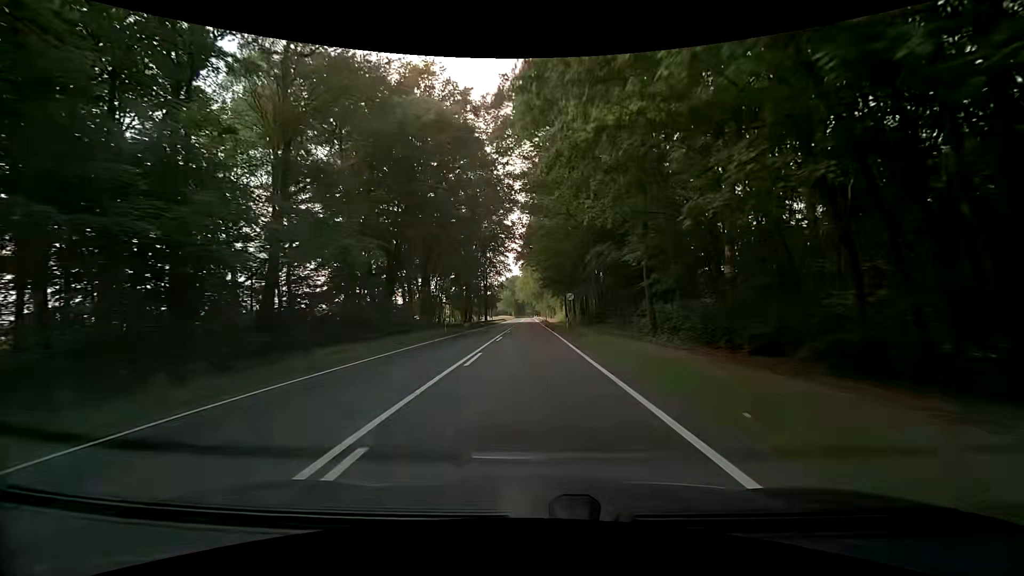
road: primary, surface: asphalt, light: Day
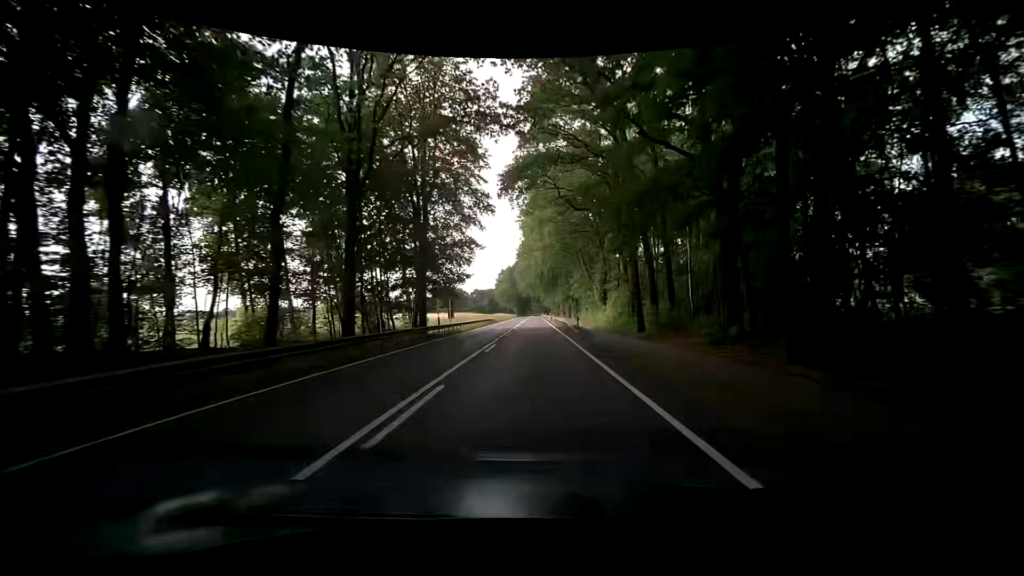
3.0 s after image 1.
(-0.2, +56.1) m; -1°
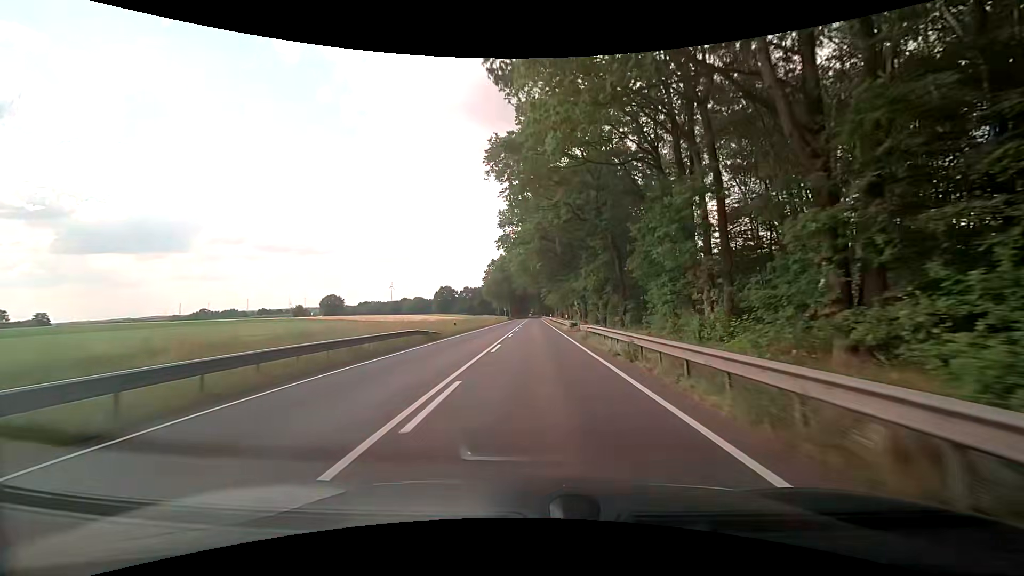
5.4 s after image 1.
(+0.2, +47.6) m; +1°
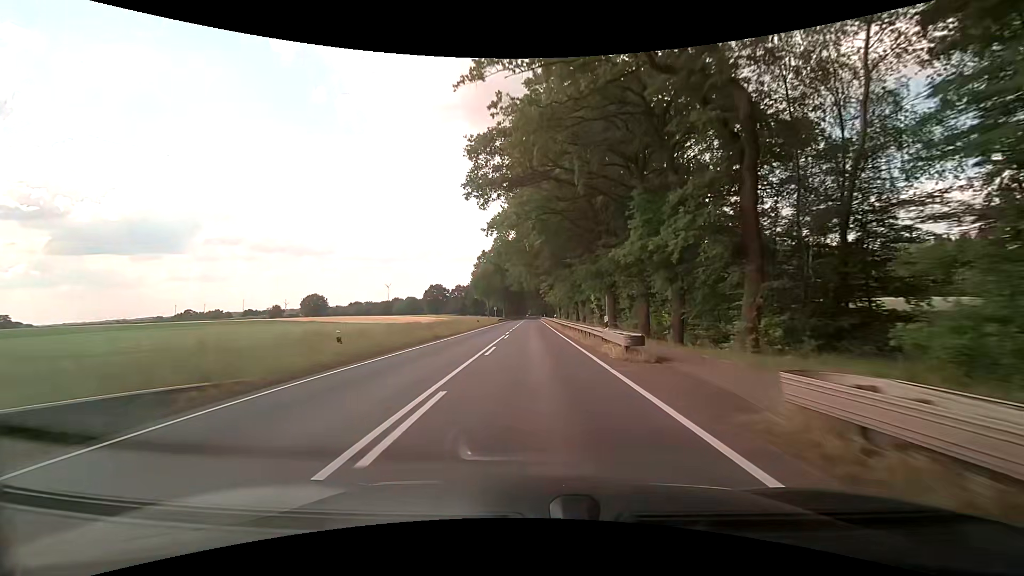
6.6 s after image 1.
(+0.1, +25.4) m; 0°
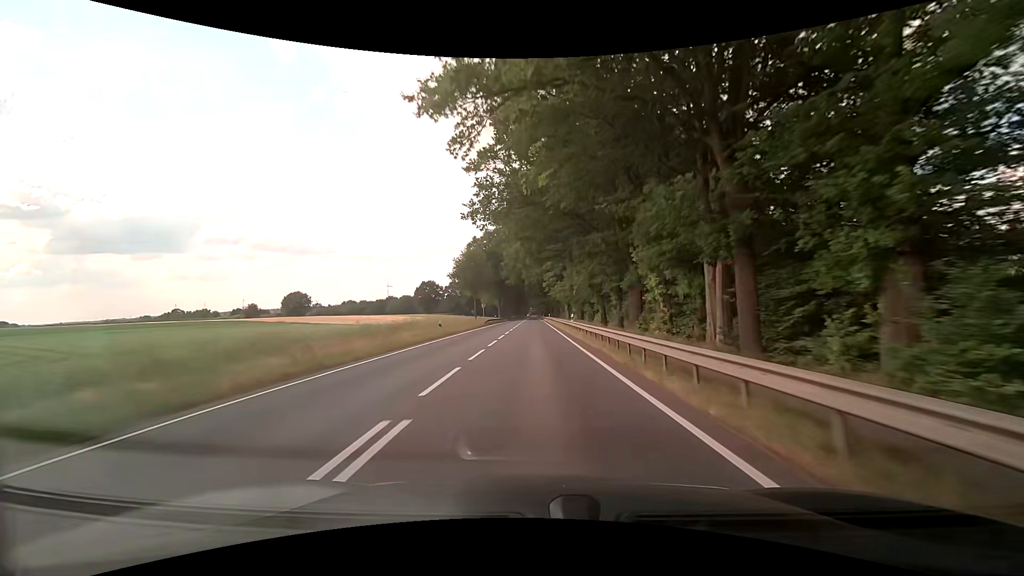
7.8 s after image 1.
(+0.1, +26.5) m; 0°
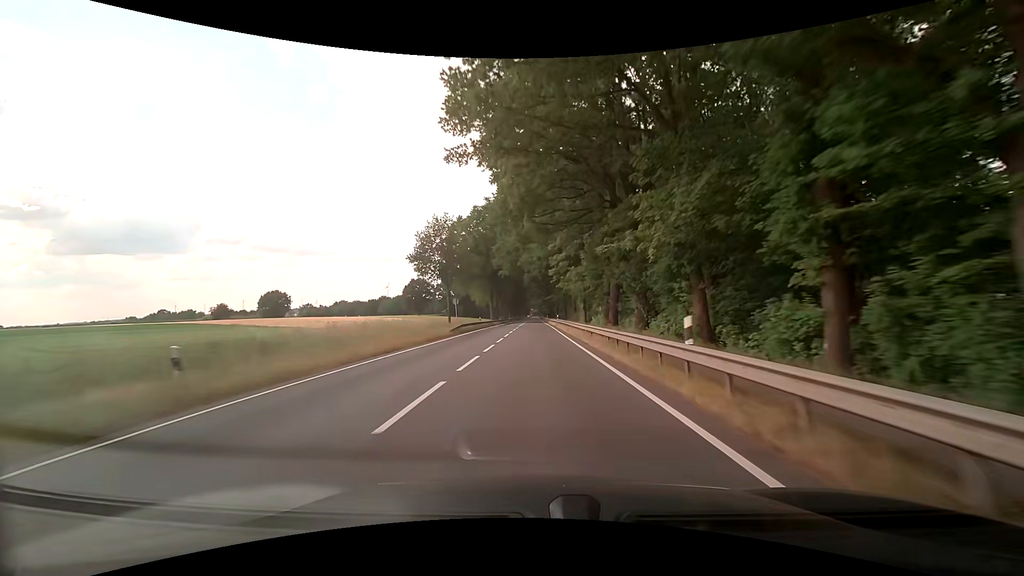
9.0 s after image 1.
(+0.1, +27.5) m; 0°
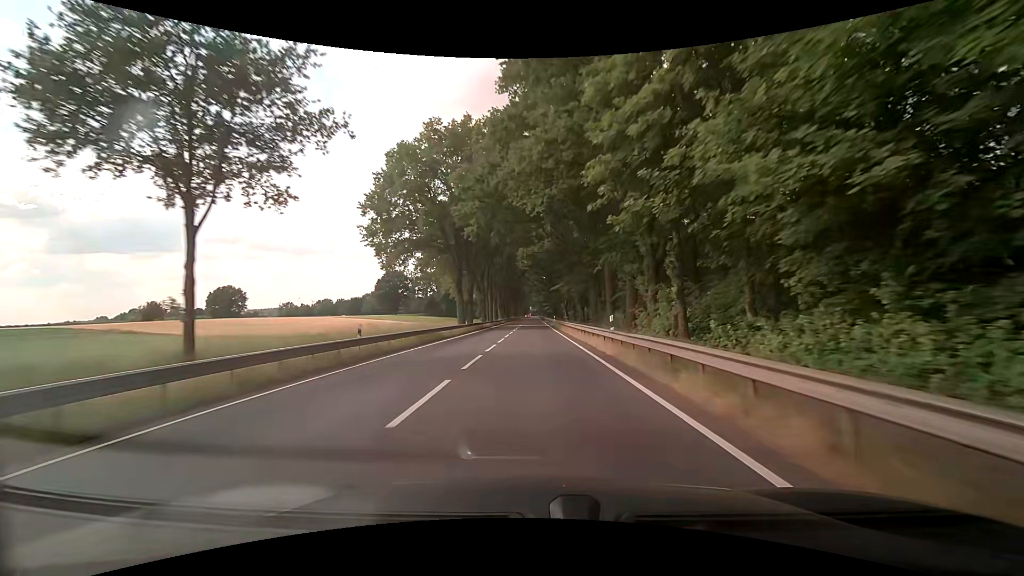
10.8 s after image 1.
(-0.1, +42.8) m; 0°
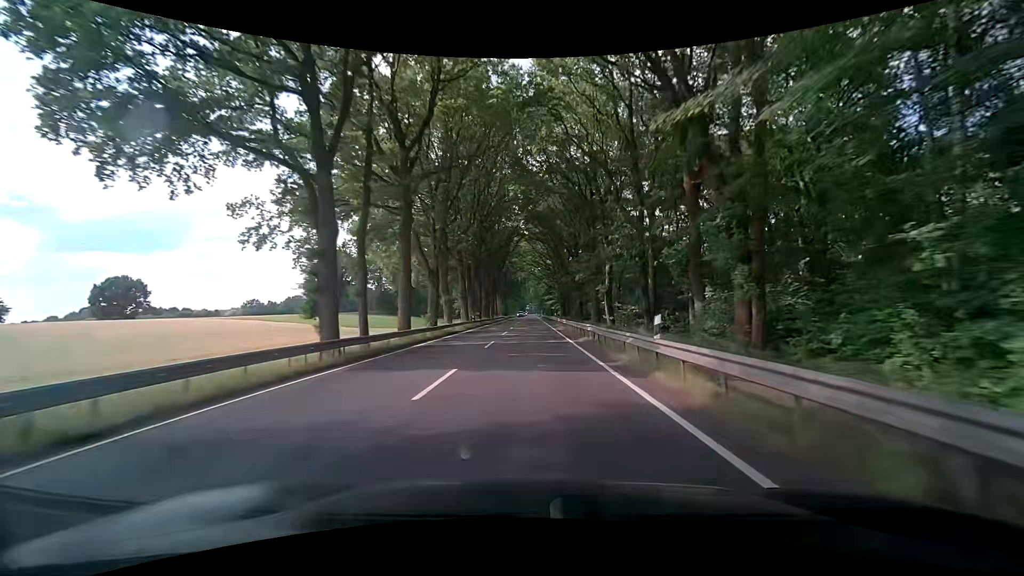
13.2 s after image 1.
(-0.4, +59.6) m; 0°
(0, +10) (0, +20) (0, +30) (0, +40) (0, +50) (0, +60) (0, +70) (0, +80) (0, +90) (0, +100) m
